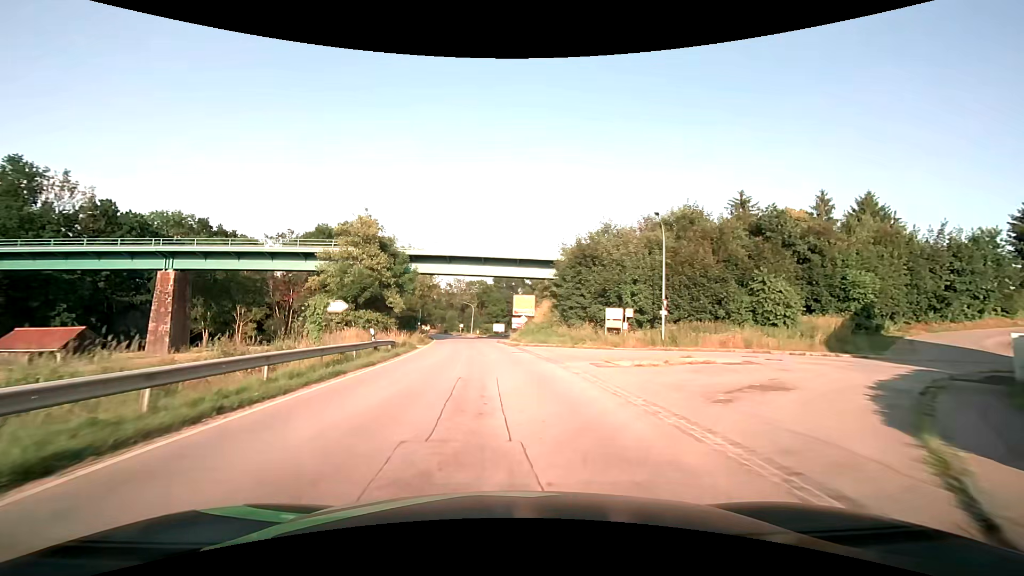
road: secondary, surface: asphalt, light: Day
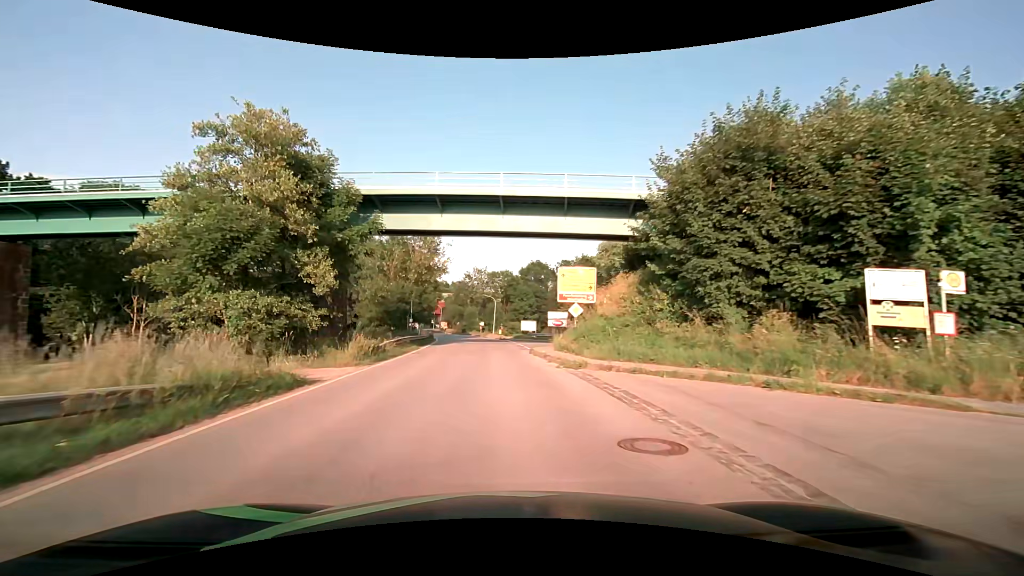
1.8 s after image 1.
(-0.6, +22.8) m; -3°
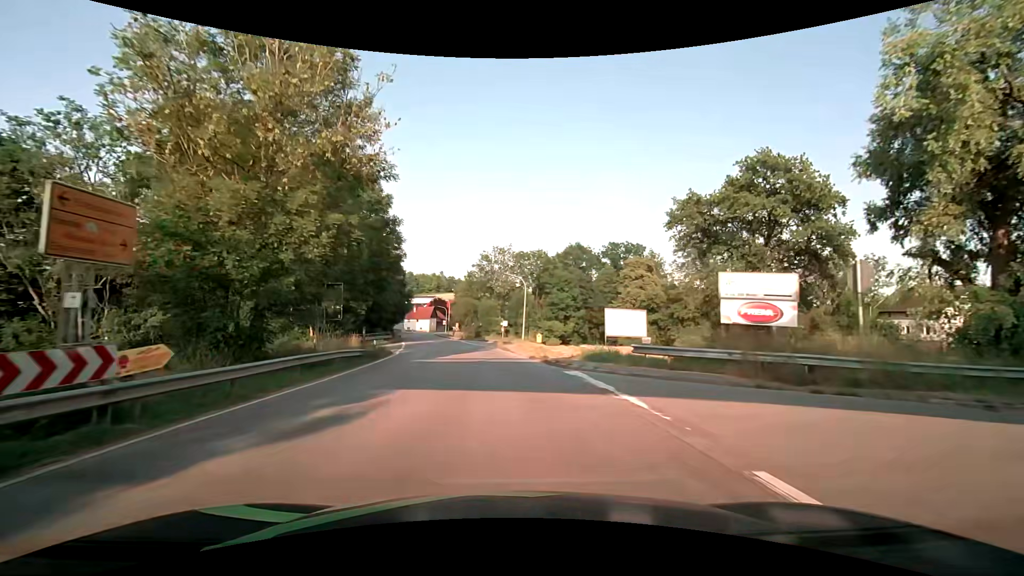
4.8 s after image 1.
(-1.2, +38.1) m; -3°
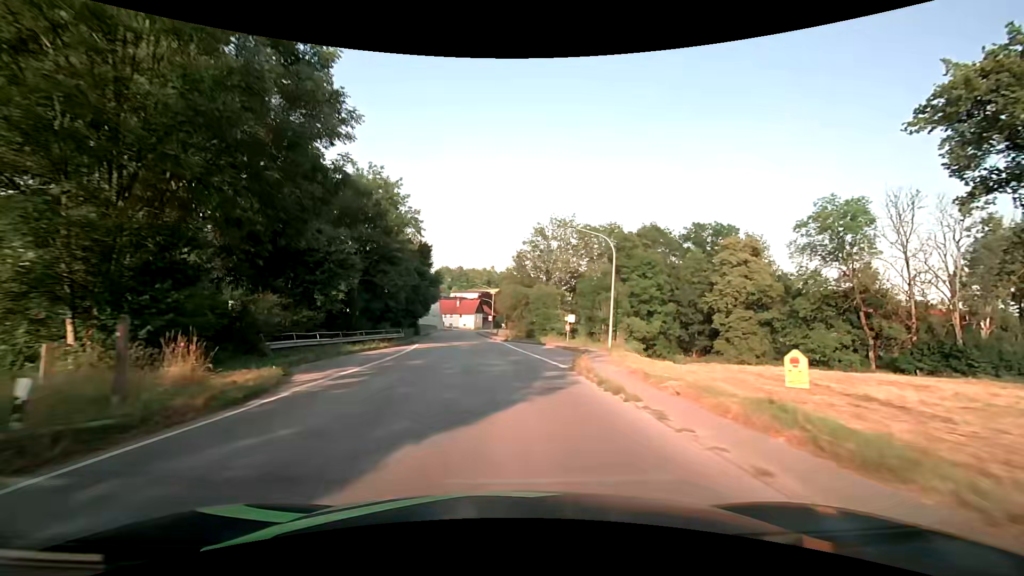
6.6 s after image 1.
(-1.1, +22.9) m; -6°
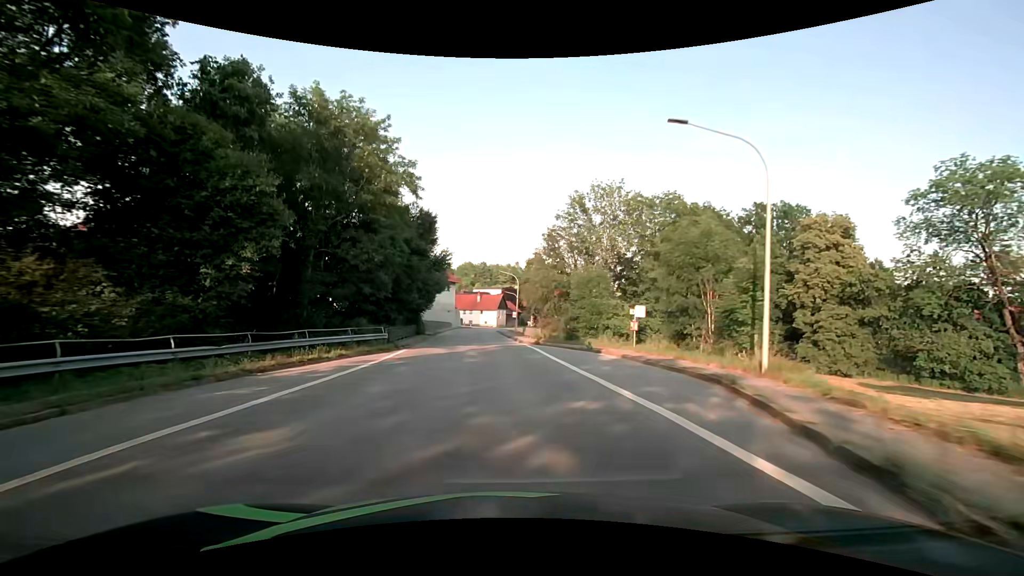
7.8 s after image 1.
(-0.4, +15.3) m; -3°
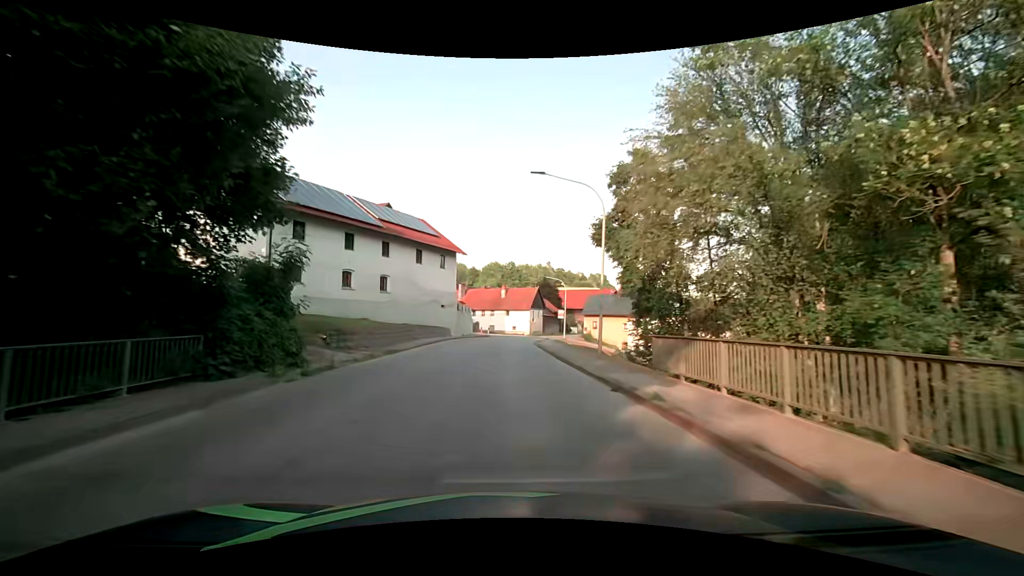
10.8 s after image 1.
(-1.4, +38.2) m; -4°
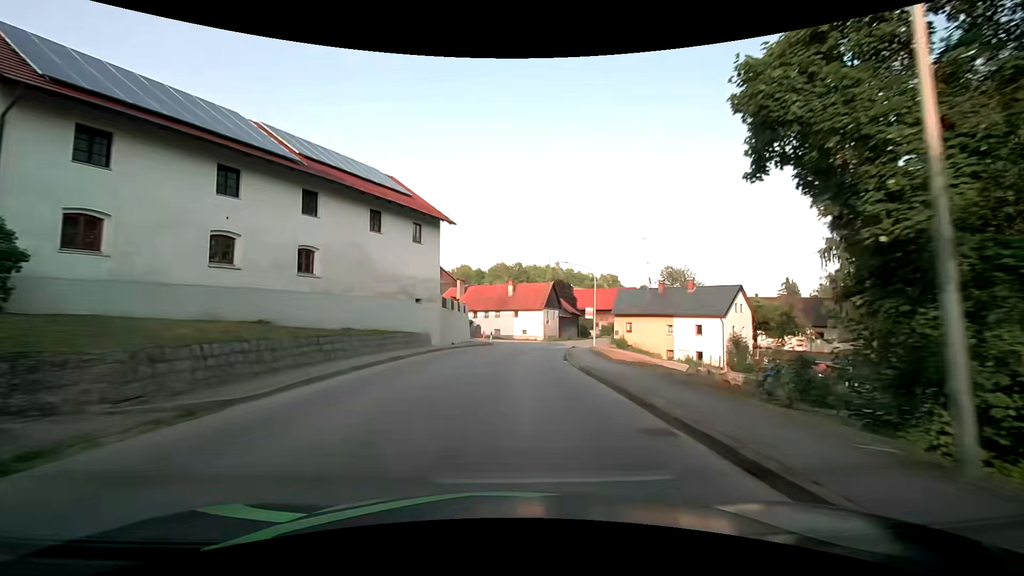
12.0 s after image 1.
(-0.1, +15.1) m; -1°
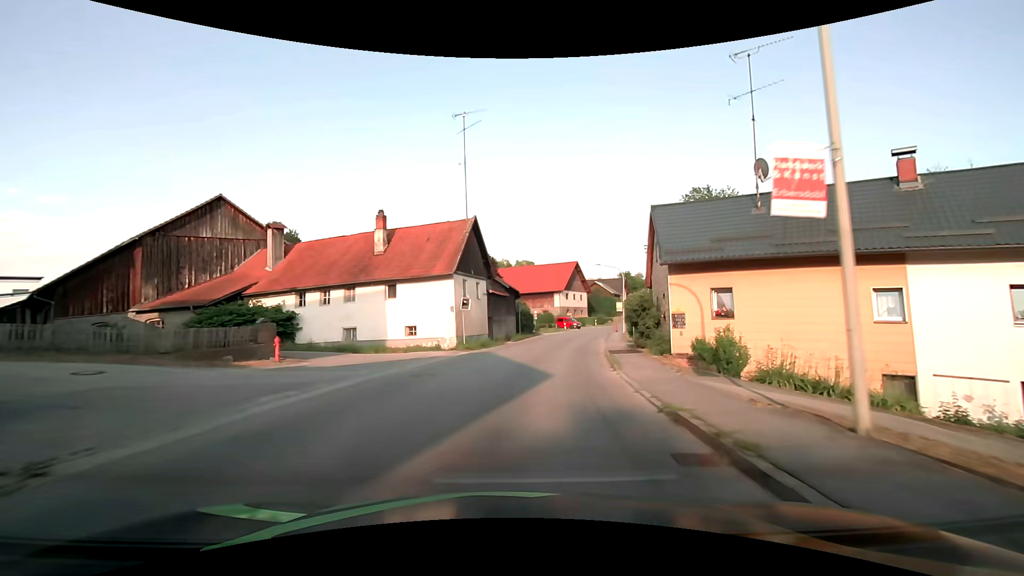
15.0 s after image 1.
(+2.1, +37.8) m; +10°
(0, +10) (+2, +20) (+3, +30) (+5, +40) (+7, +49) (+10, +59) (+13, +68) (+17, +78) (+22, +87) (+27, +95) m
